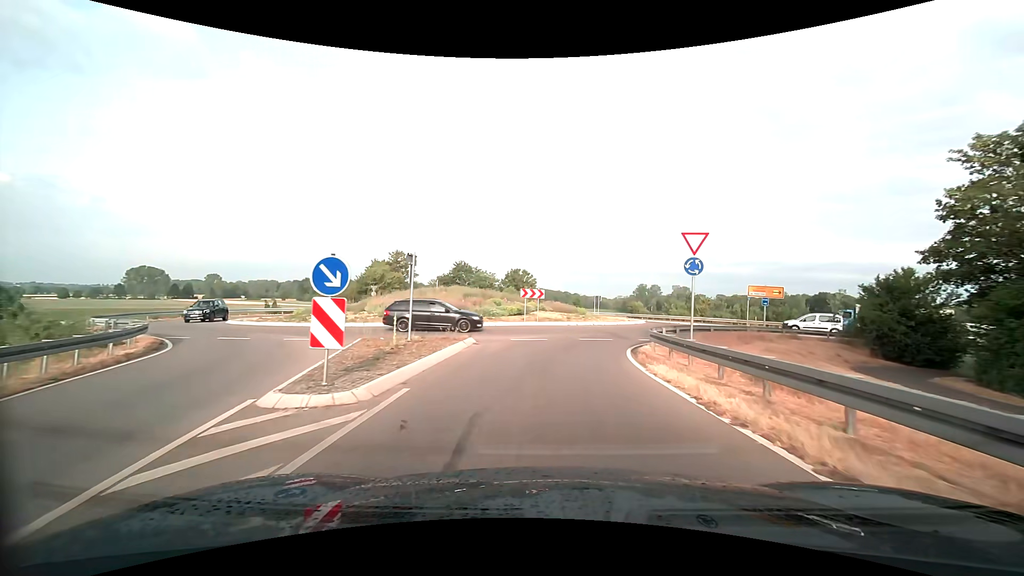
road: primary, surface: asphalt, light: Day
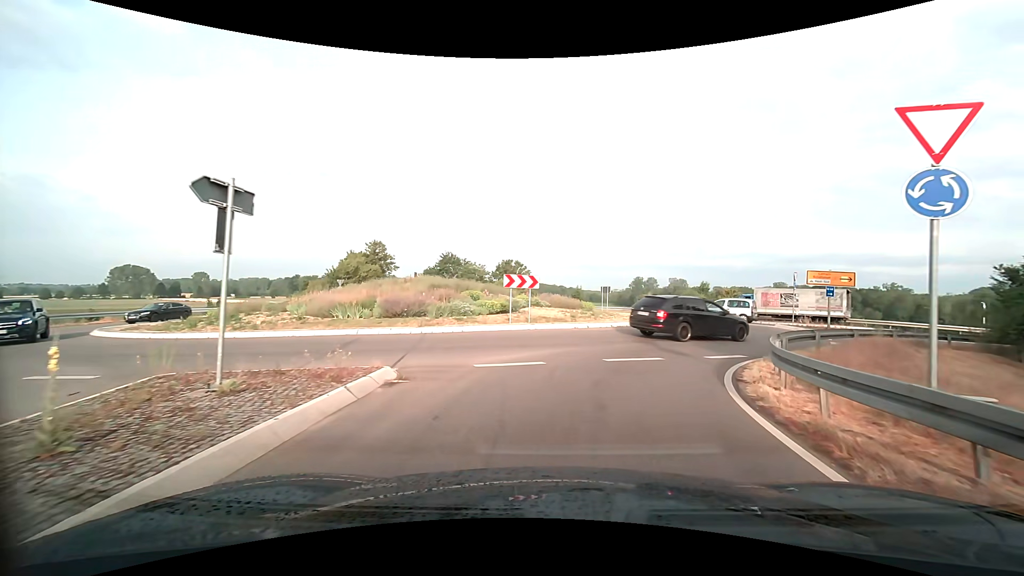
(0.0, +9.1) m; +1°
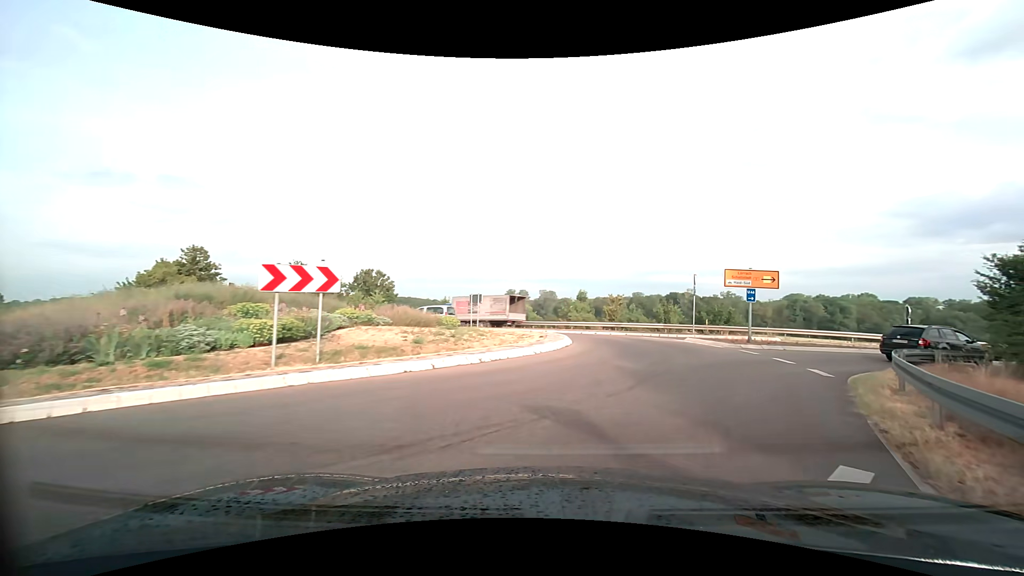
(+0.9, +9.8) m; +14°
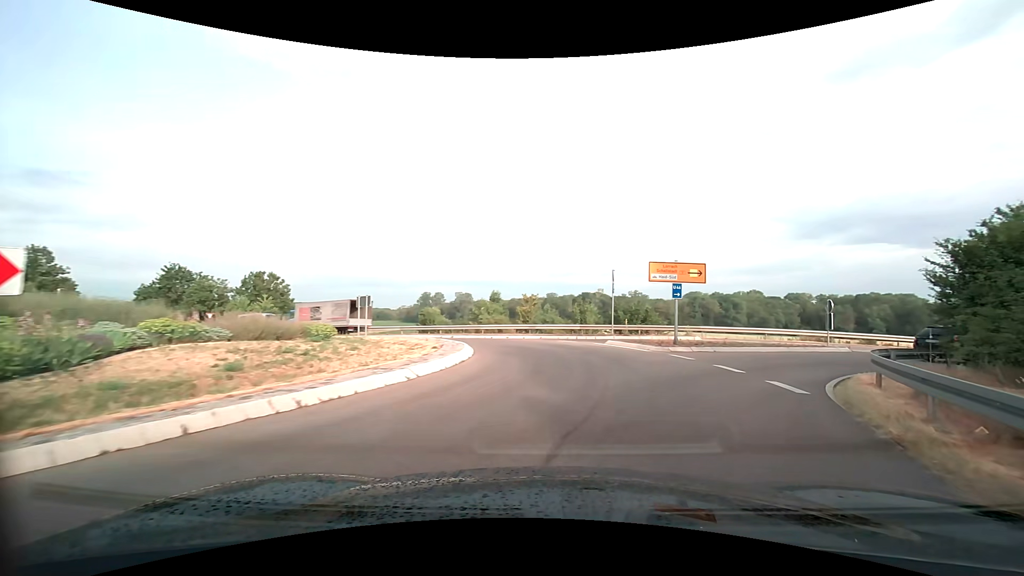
(+0.3, +4.2) m; +10°
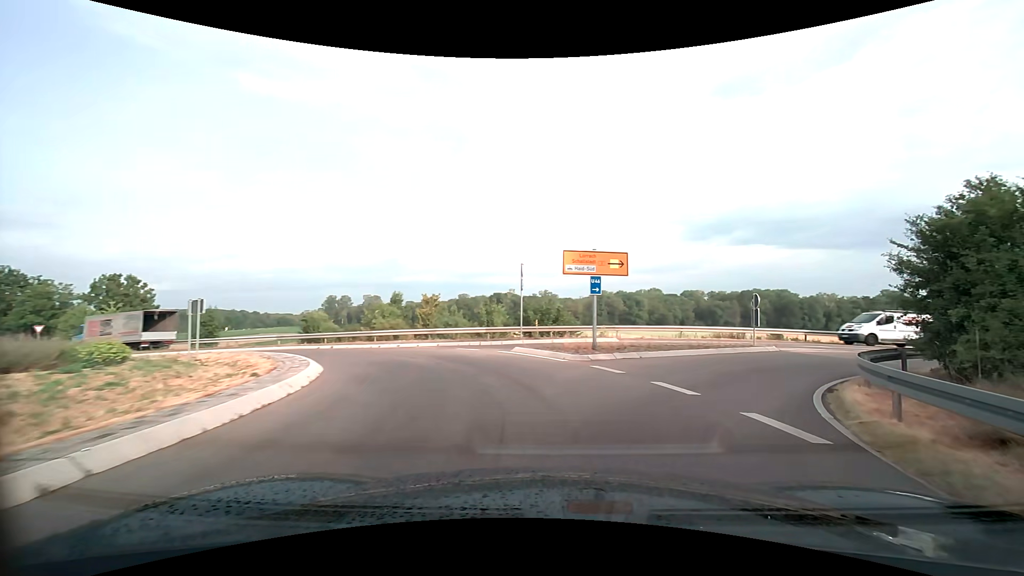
(+0.3, +4.4) m; +8°
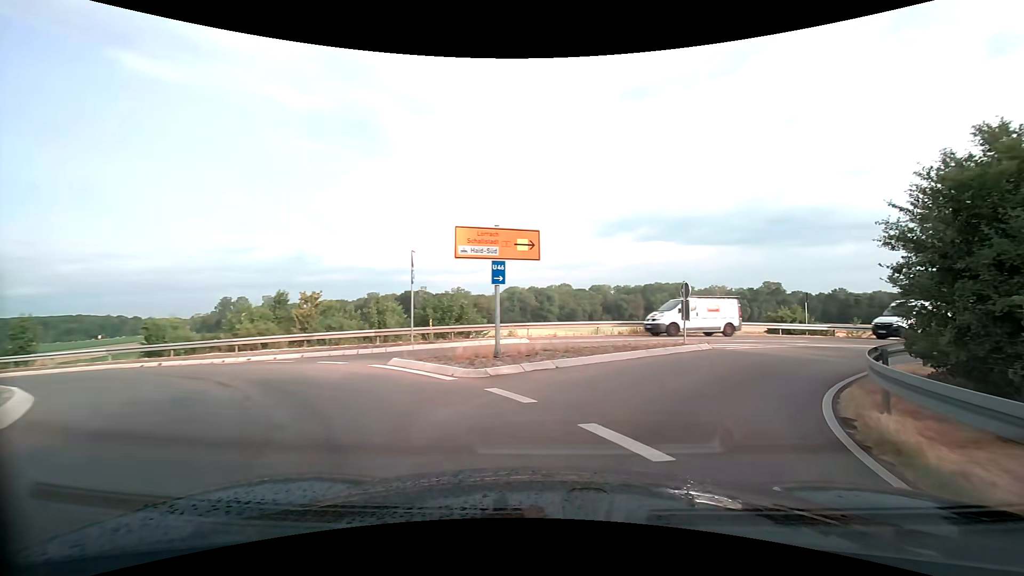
(+0.5, +4.5) m; +12°
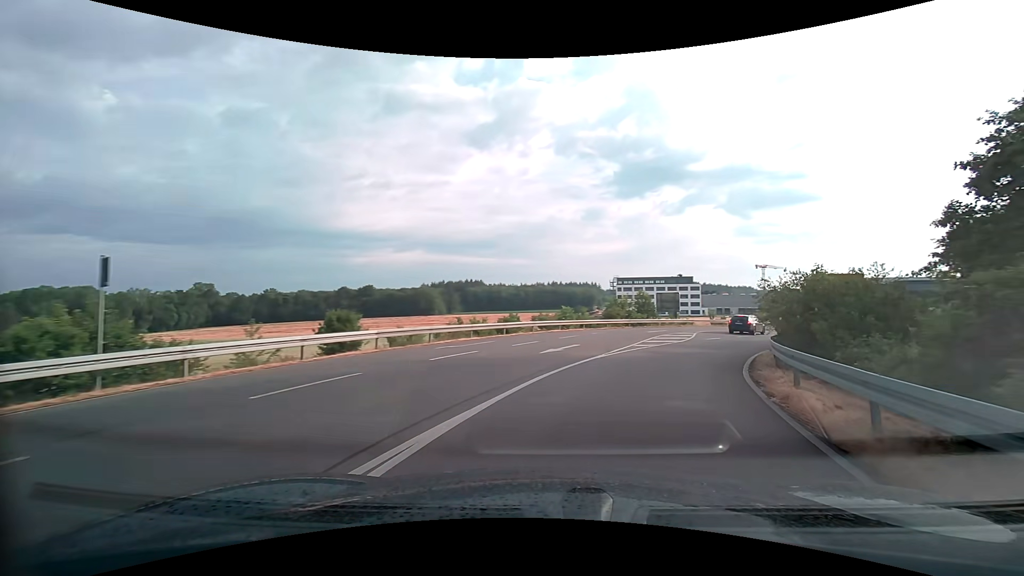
(+11.1, +21.0) m; +57°
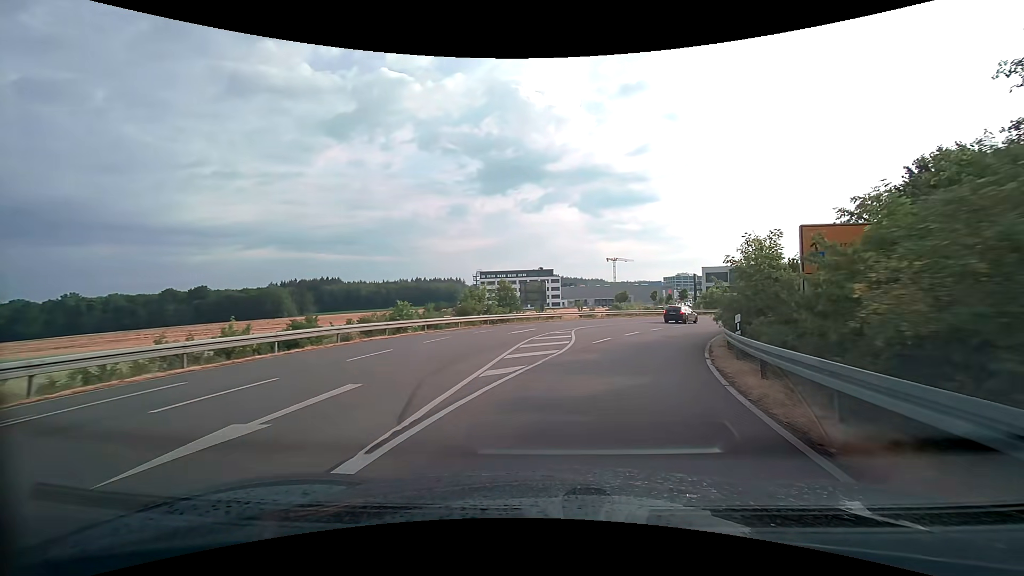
(+2.2, +11.4) m; +17°
